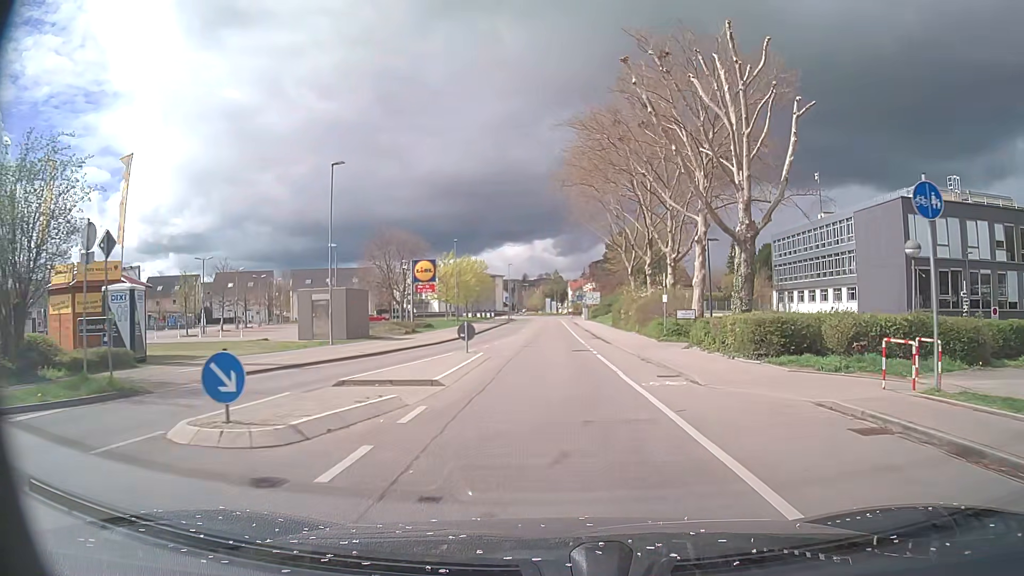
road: tertiary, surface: asphalt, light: Day
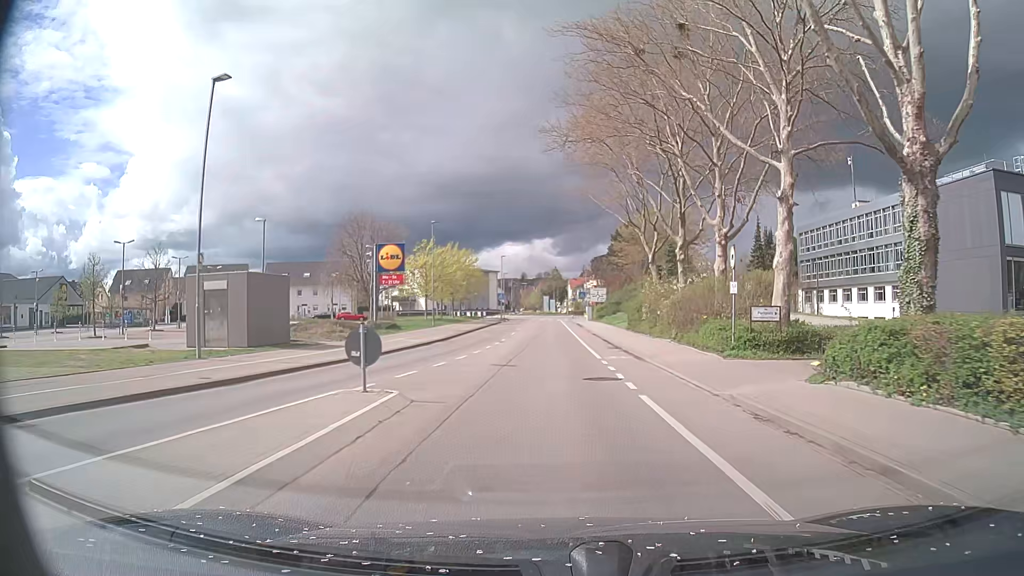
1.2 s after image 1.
(0.0, +11.9) m; 0°
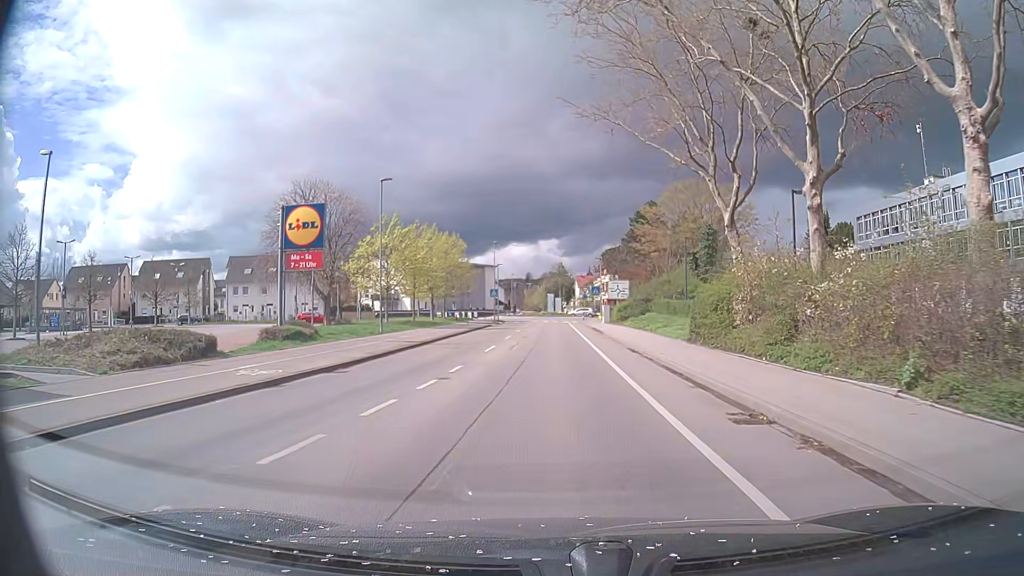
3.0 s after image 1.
(-0.1, +17.5) m; -1°
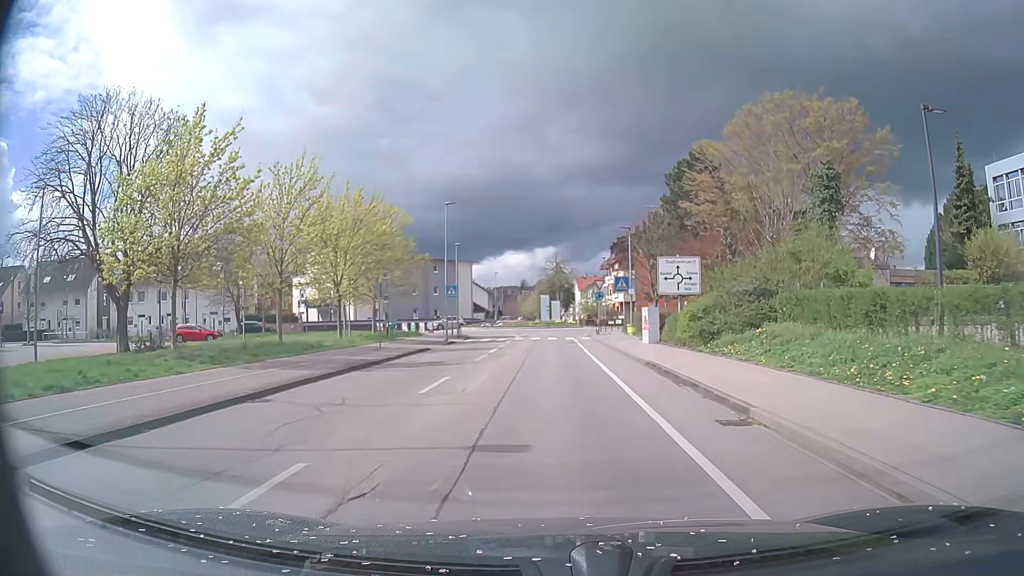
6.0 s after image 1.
(+0.4, +28.3) m; +1°
